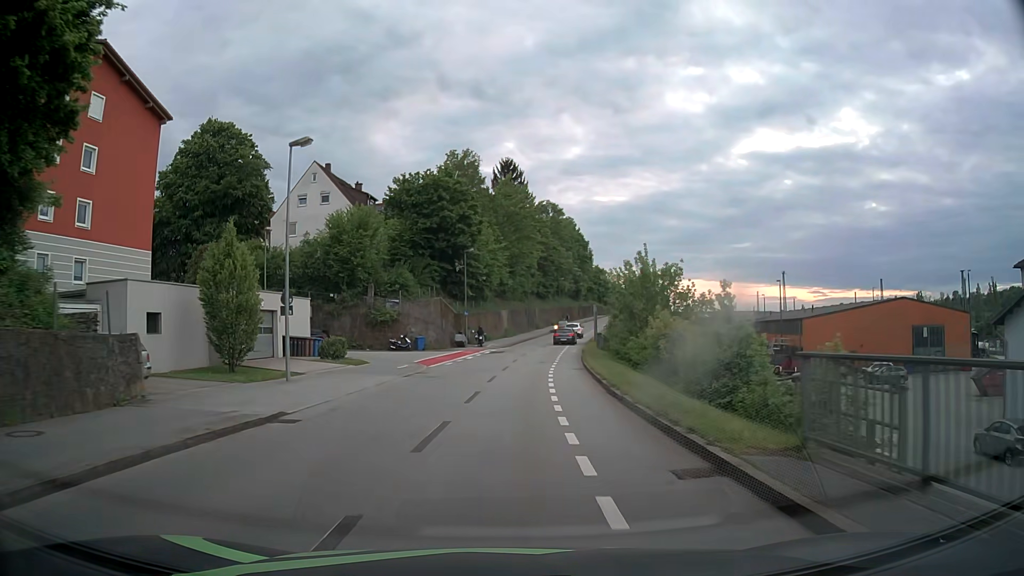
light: Day
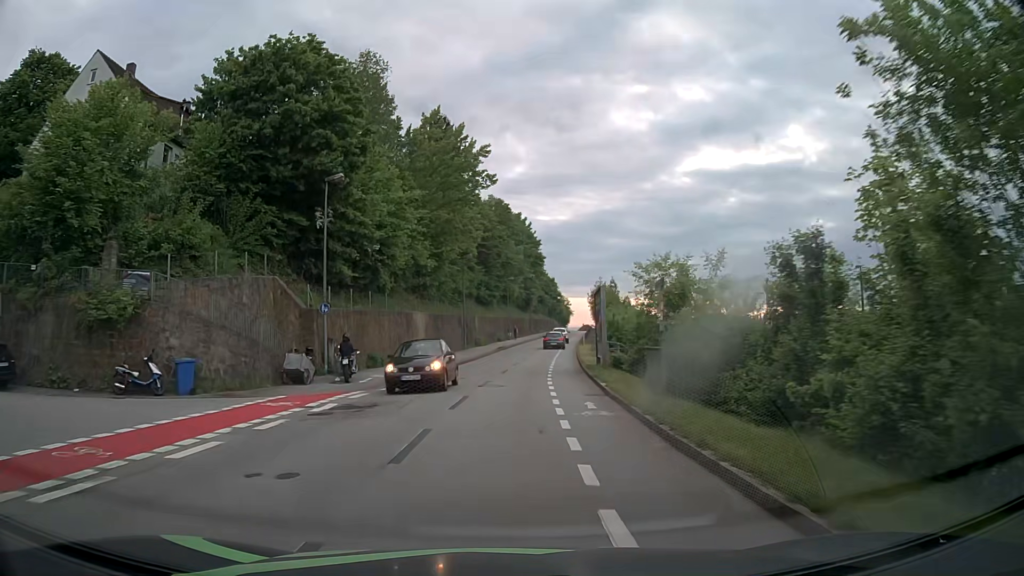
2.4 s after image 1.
(+1.4, +30.6) m; +5°
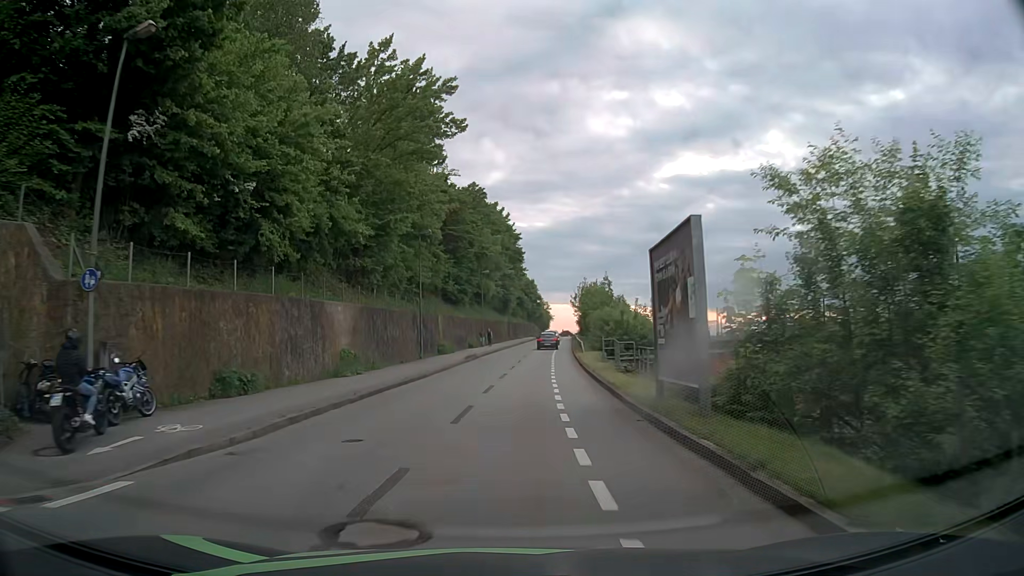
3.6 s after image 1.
(+0.2, +15.1) m; +2°
(0, +10) (0, +20) (+1, +30) (+2, +40) (+2, +50) (+3, +60) (+4, +70) (+5, +80) (+6, +90) (+7, +100) m
